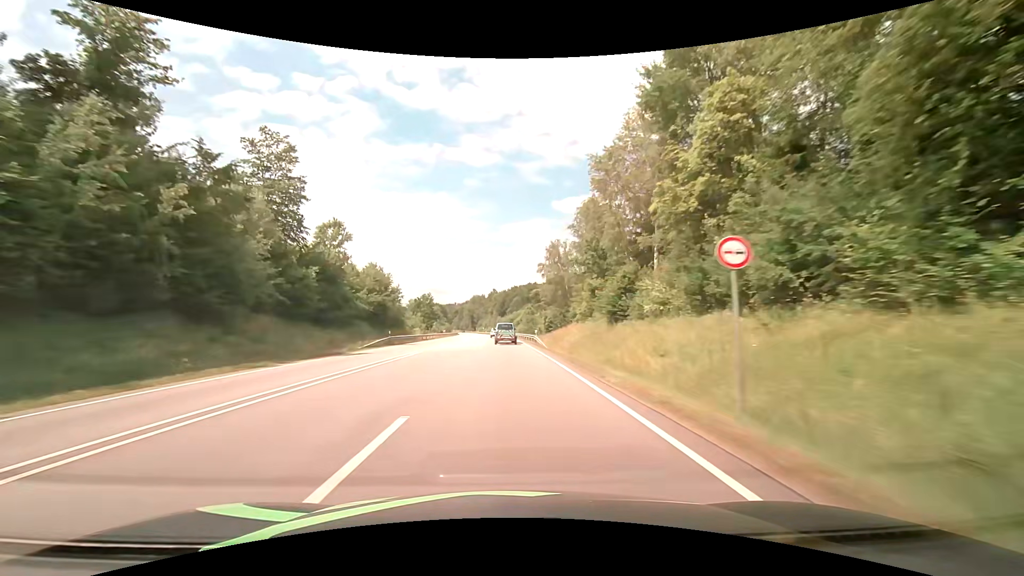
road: primary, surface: asphalt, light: Day
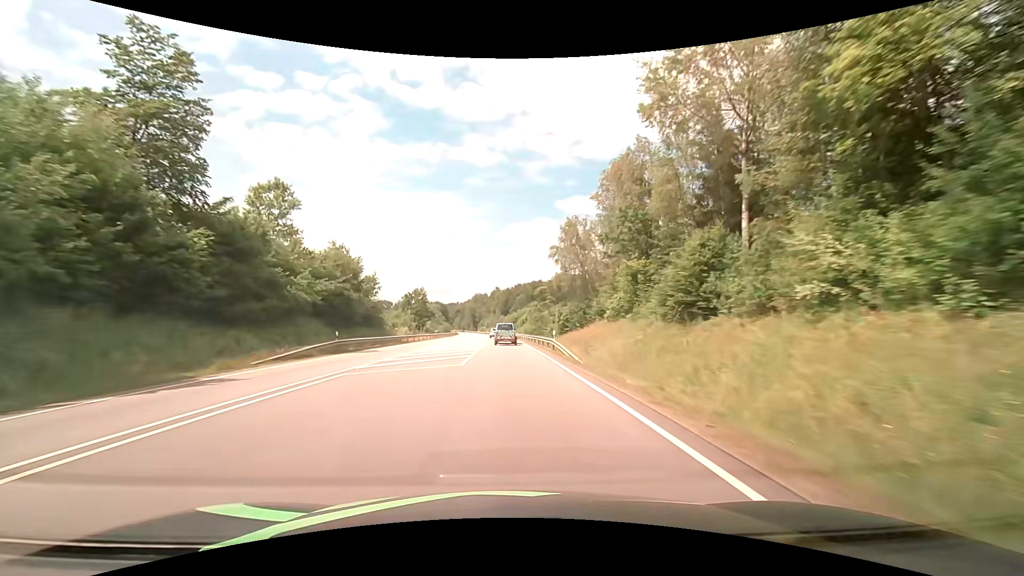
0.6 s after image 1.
(-0.1, +15.1) m; -1°
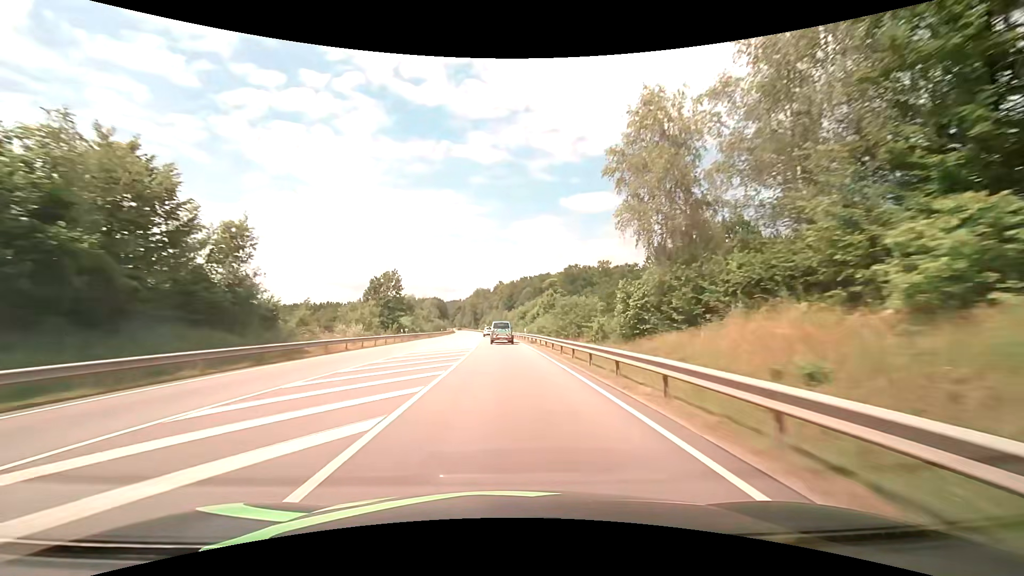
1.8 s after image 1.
(0.0, +29.8) m; 0°
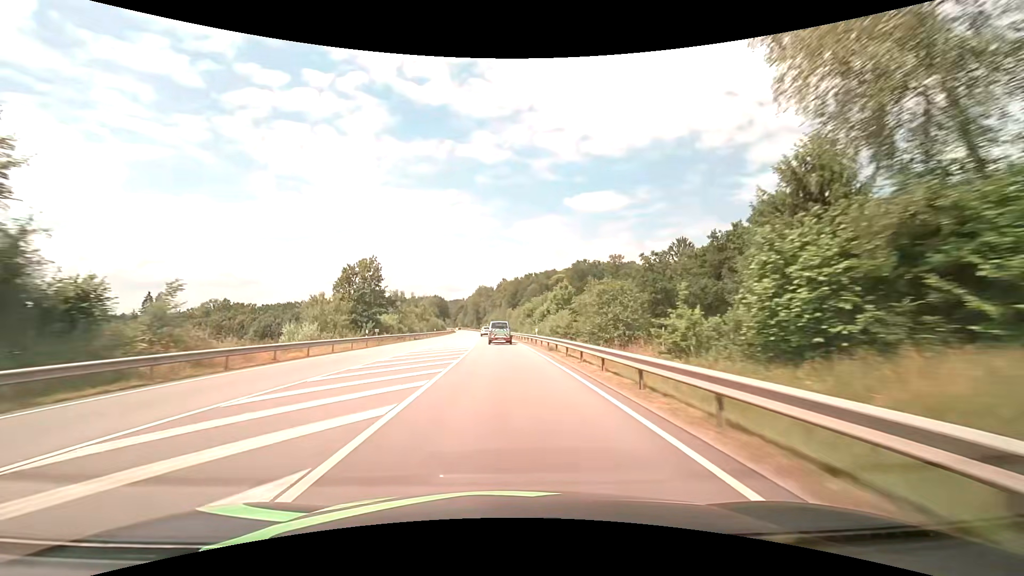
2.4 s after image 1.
(0.0, +14.6) m; 0°
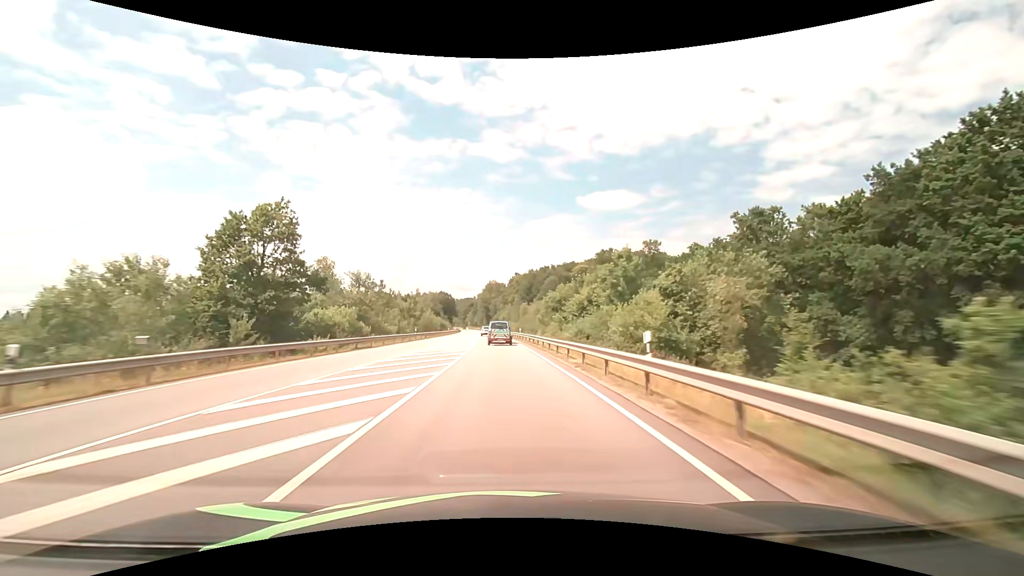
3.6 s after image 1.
(-0.3, +28.6) m; -1°
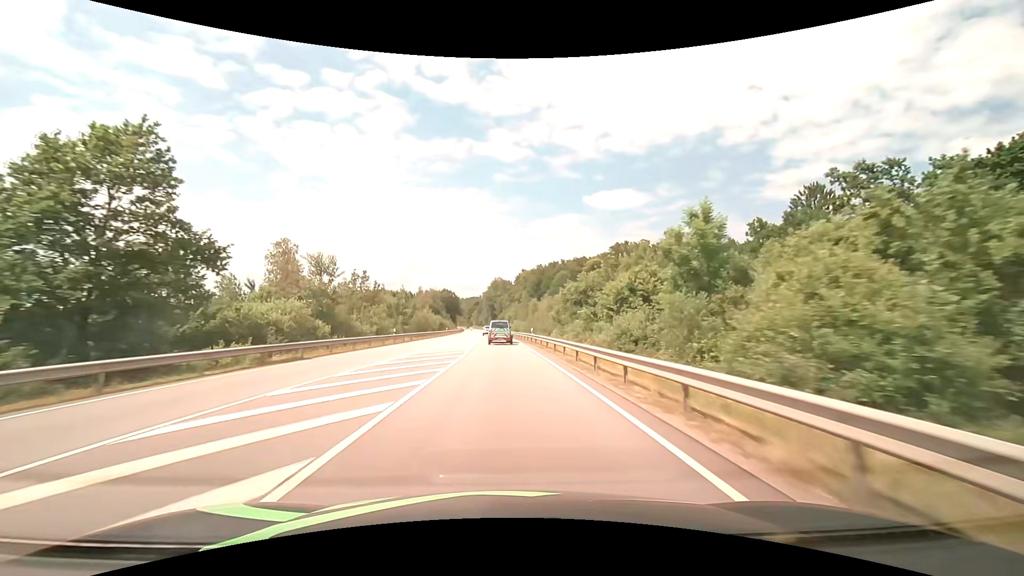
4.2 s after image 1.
(-0.1, +14.0) m; -1°
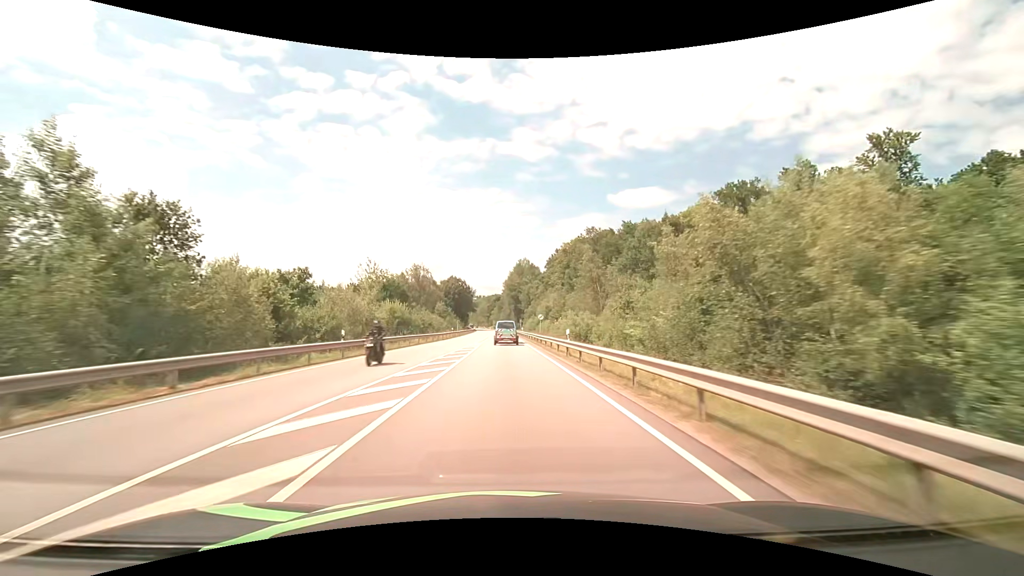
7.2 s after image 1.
(-2.0, +68.6) m; -3°
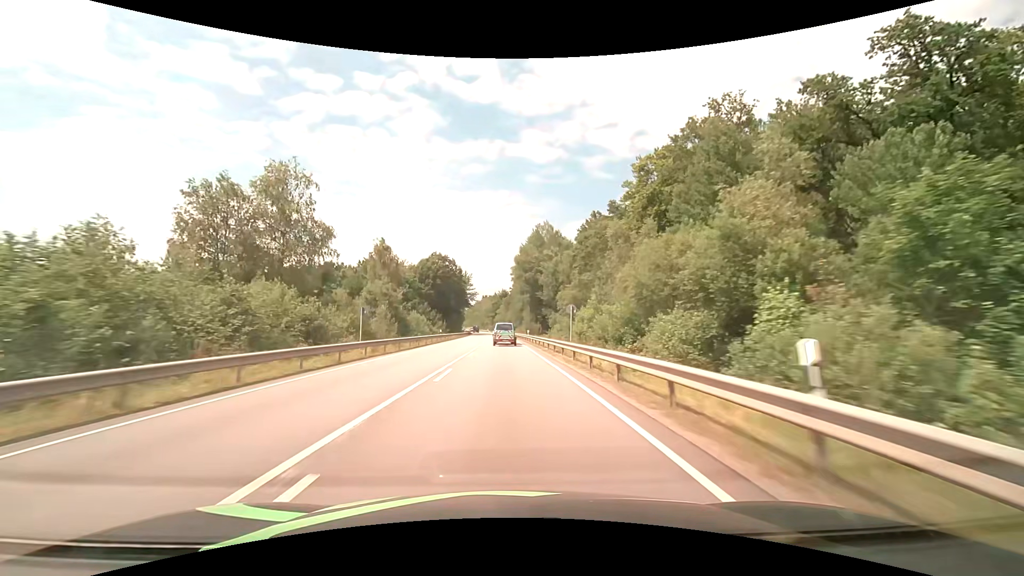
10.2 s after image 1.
(-0.6, +67.3) m; -1°
(0, +10) (0, +20) (0, +30) (0, +40) (-1, +50) (-1, +60) (-1, +70) (-1, +80) (-2, +90) (-2, +100) m
